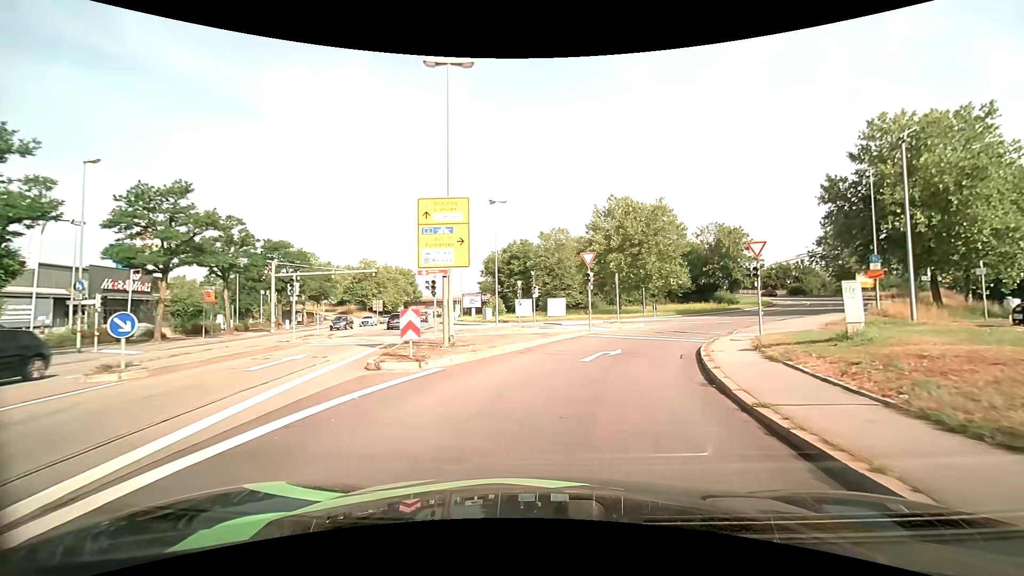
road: primary_link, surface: asphalt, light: Day
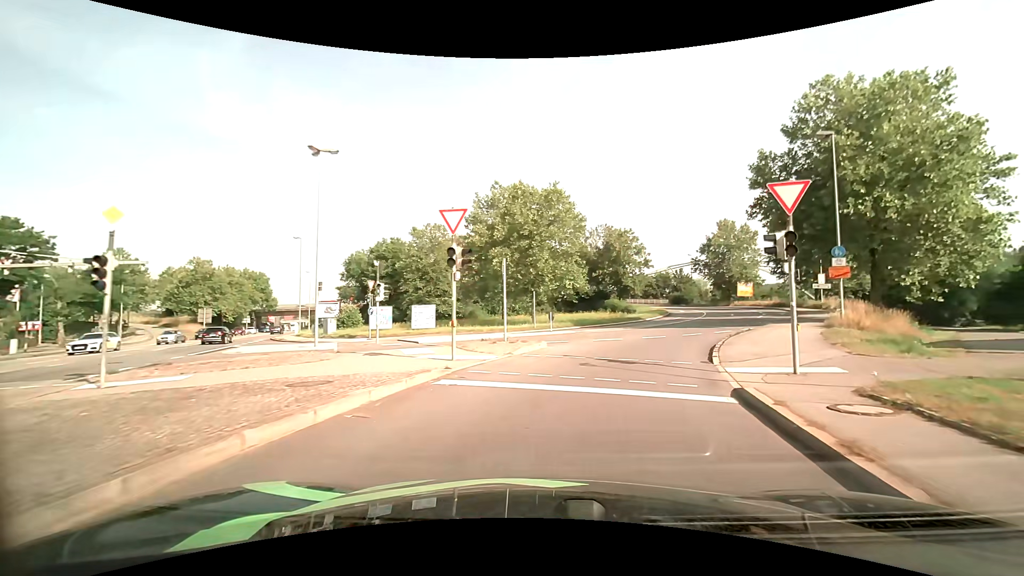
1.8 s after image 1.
(+1.4, +13.2) m; +13°
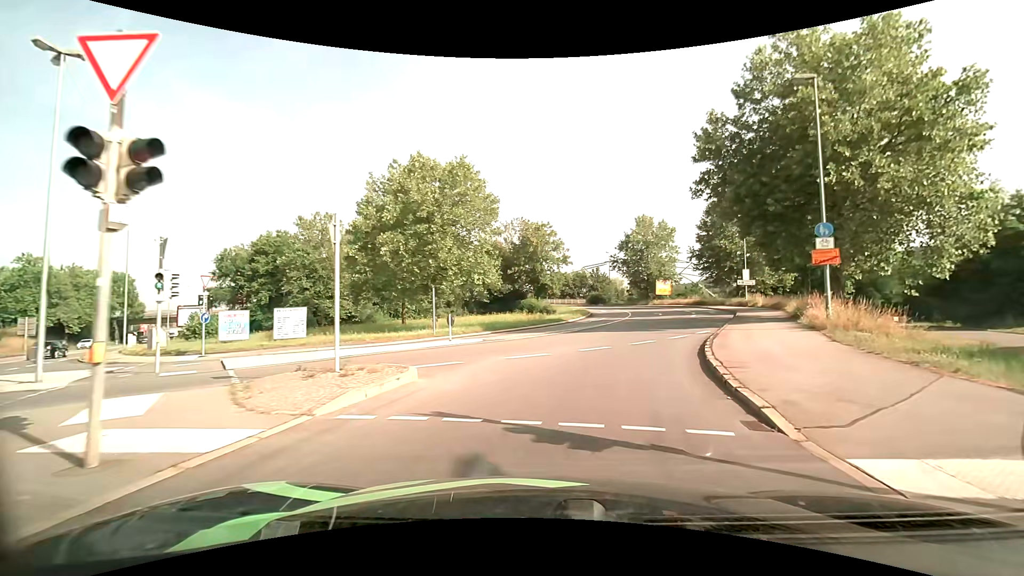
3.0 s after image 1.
(+0.8, +8.5) m; +10°
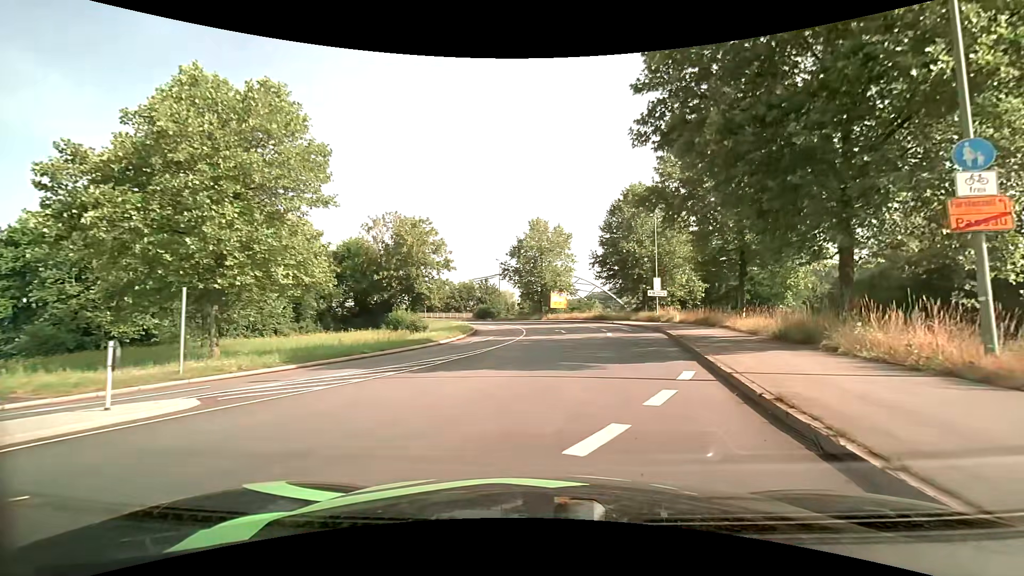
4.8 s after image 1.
(+1.4, +13.0) m; +12°
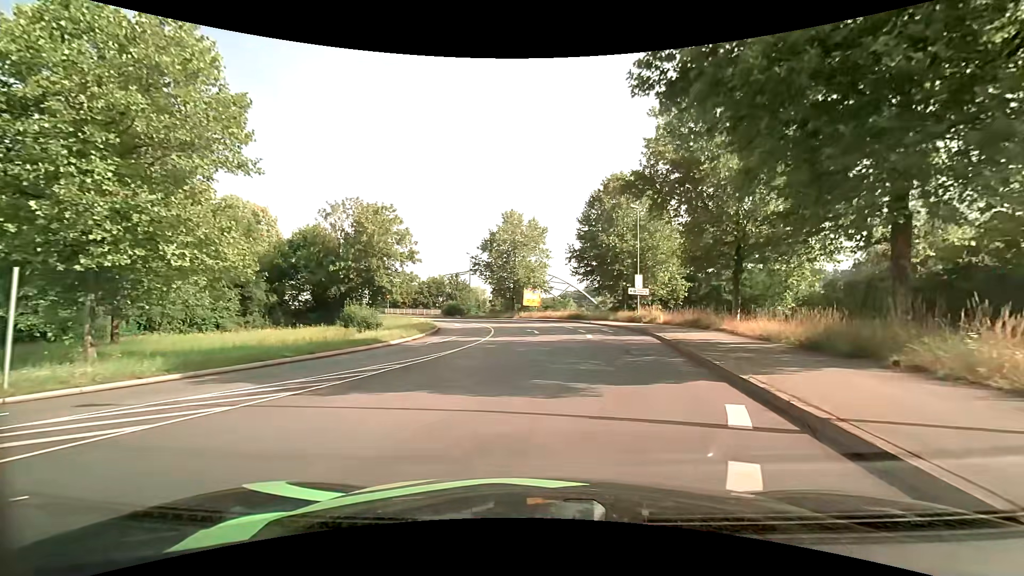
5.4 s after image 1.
(+0.1, +4.5) m; +3°
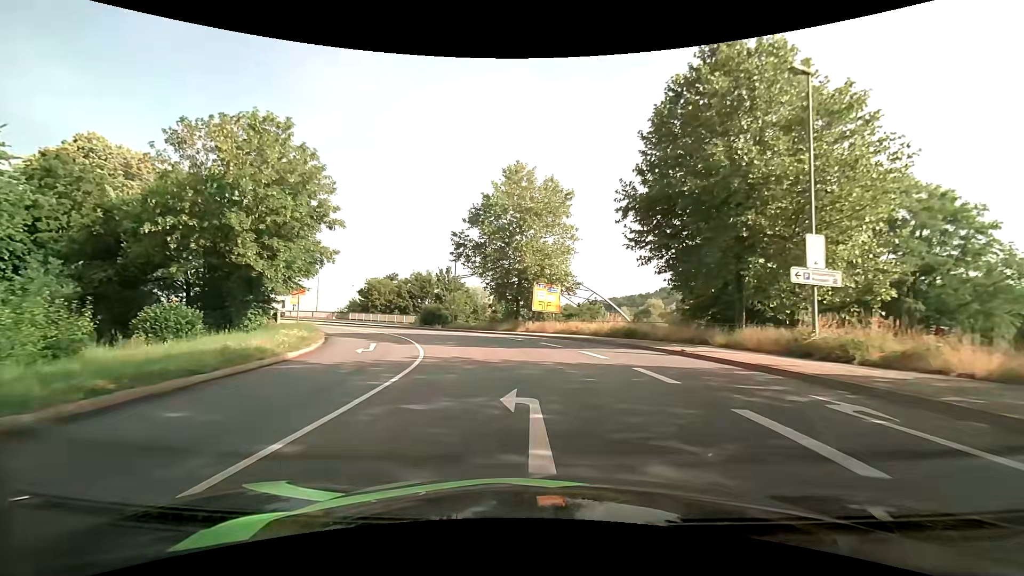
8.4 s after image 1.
(+0.3, +26.5) m; -1°
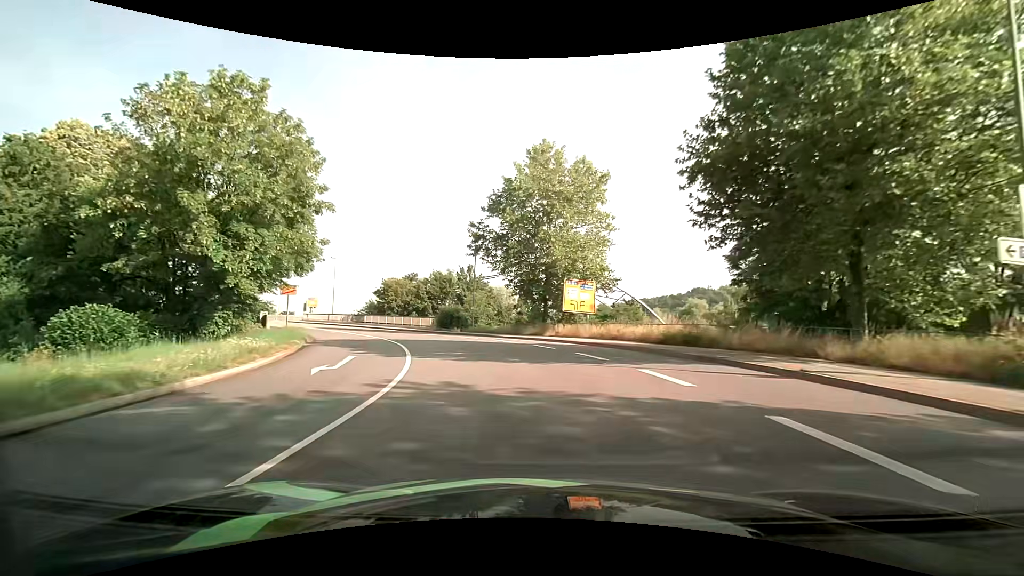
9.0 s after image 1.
(-0.1, +6.1) m; -3°
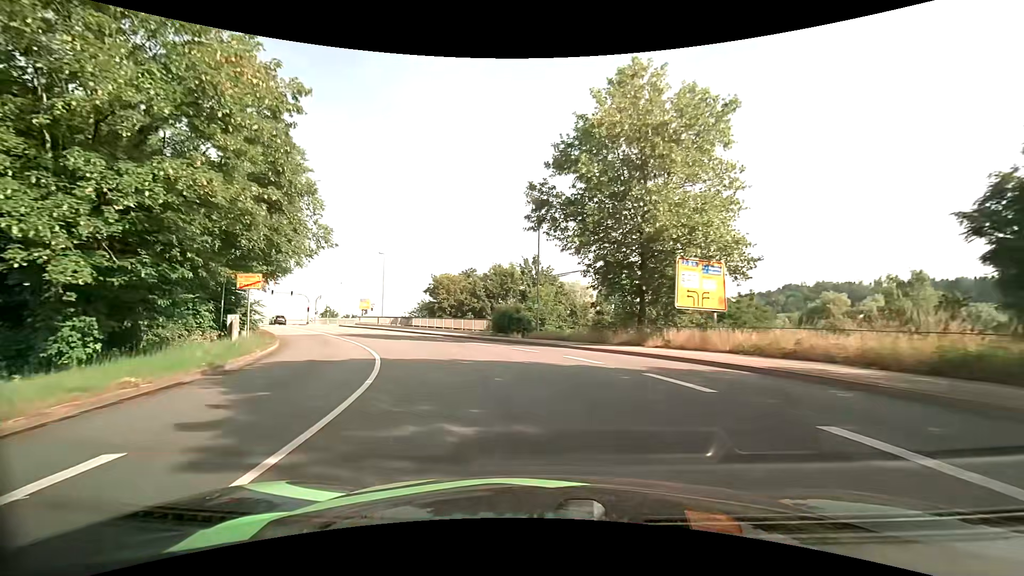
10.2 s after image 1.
(-0.8, +12.2) m; -8°
(-1, +10) (-3, +20) (-6, +29) (-10, +38) (-16, +47) (-21, +55) (-27, +63) (-32, +72) (-38, +80) (-43, +88) m
